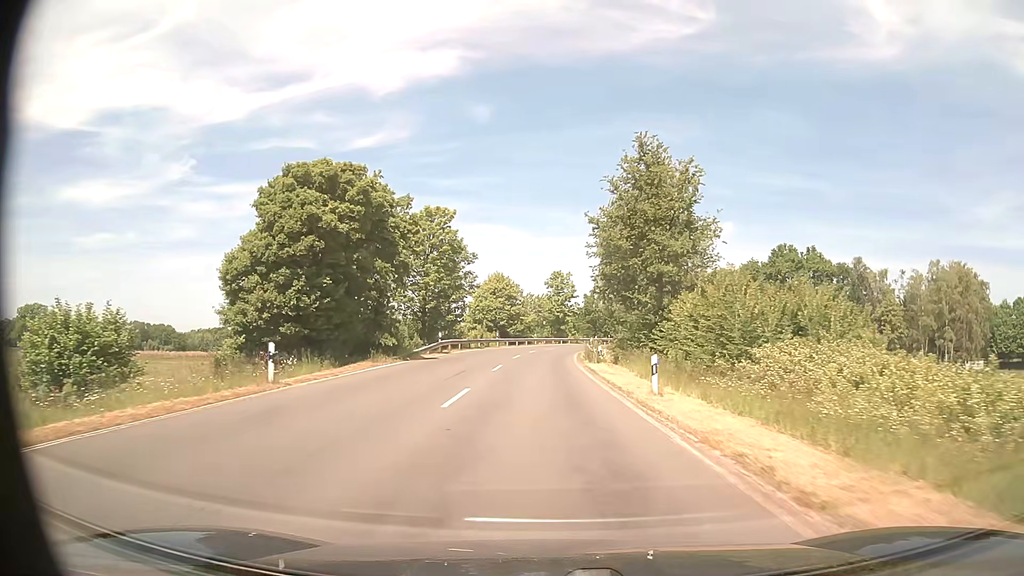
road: secondary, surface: asphalt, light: Day
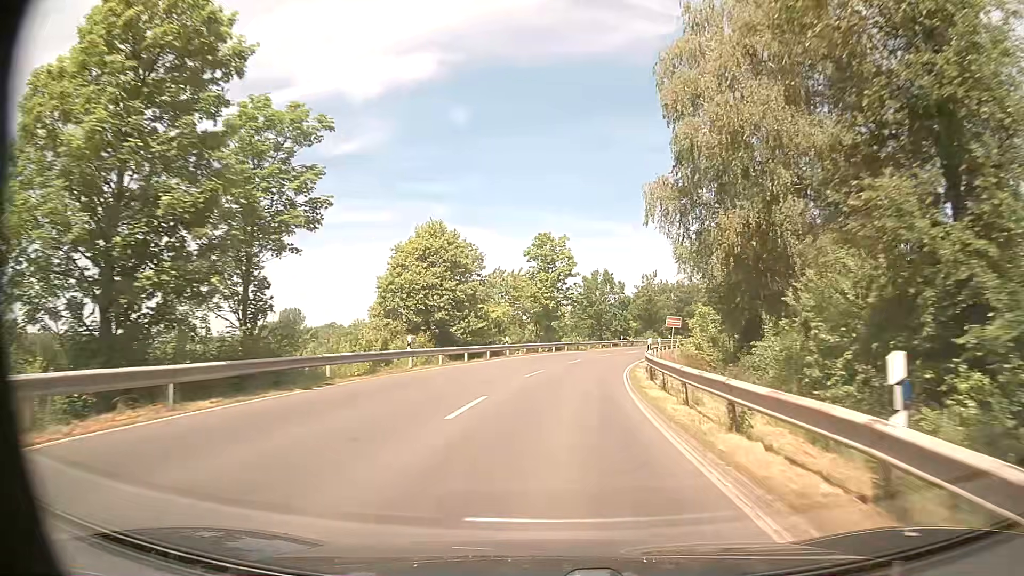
(0.0, +38.3) m; +1°
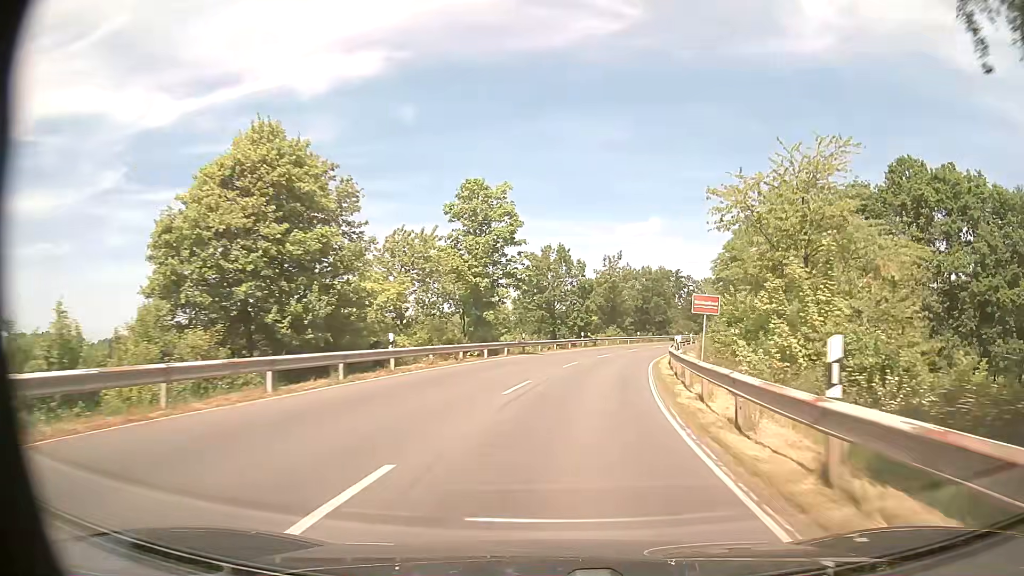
(+0.8, +20.0) m; +4°
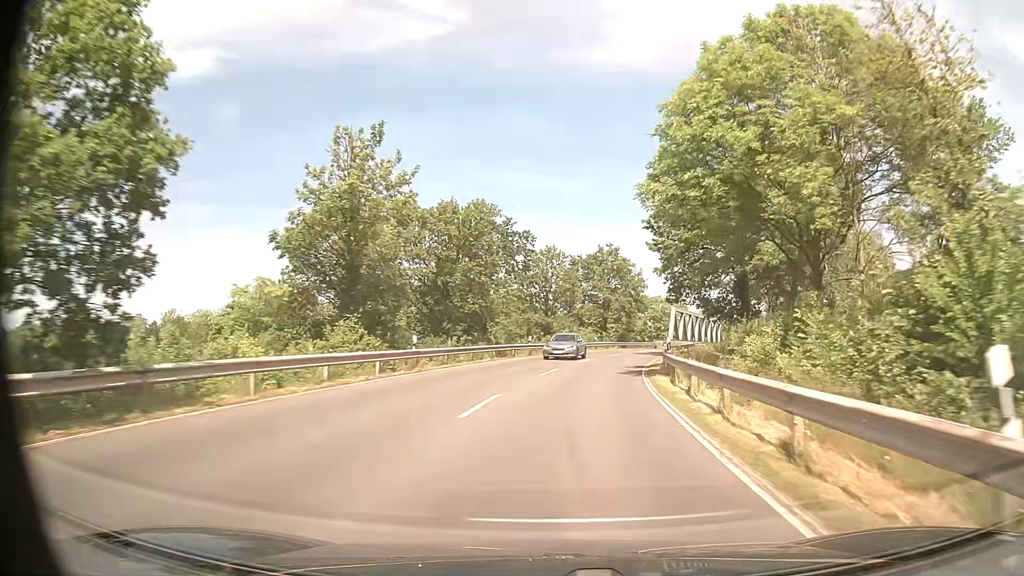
(+7.9, +50.7) m; +17°
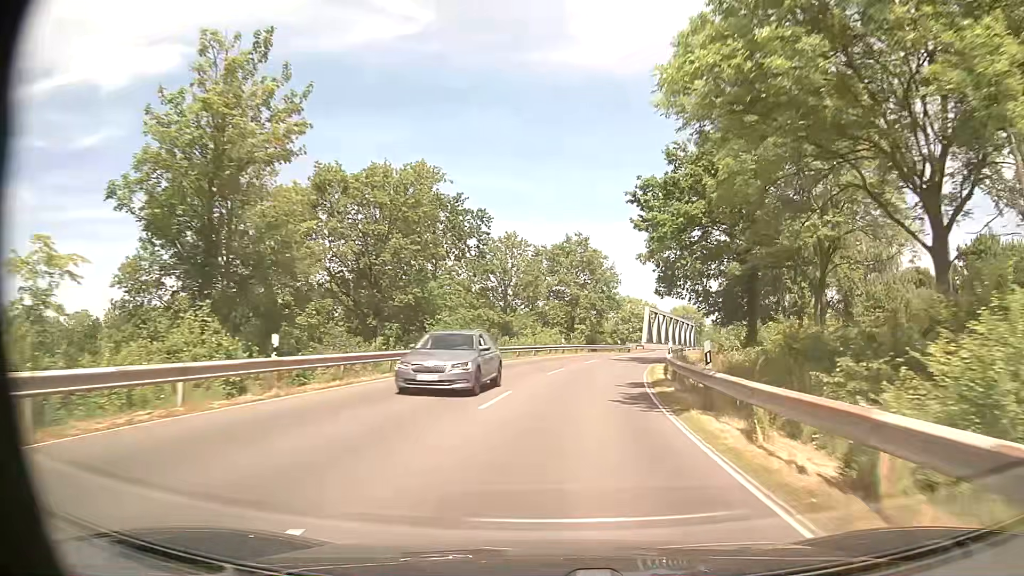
(+0.3, +10.5) m; +3°
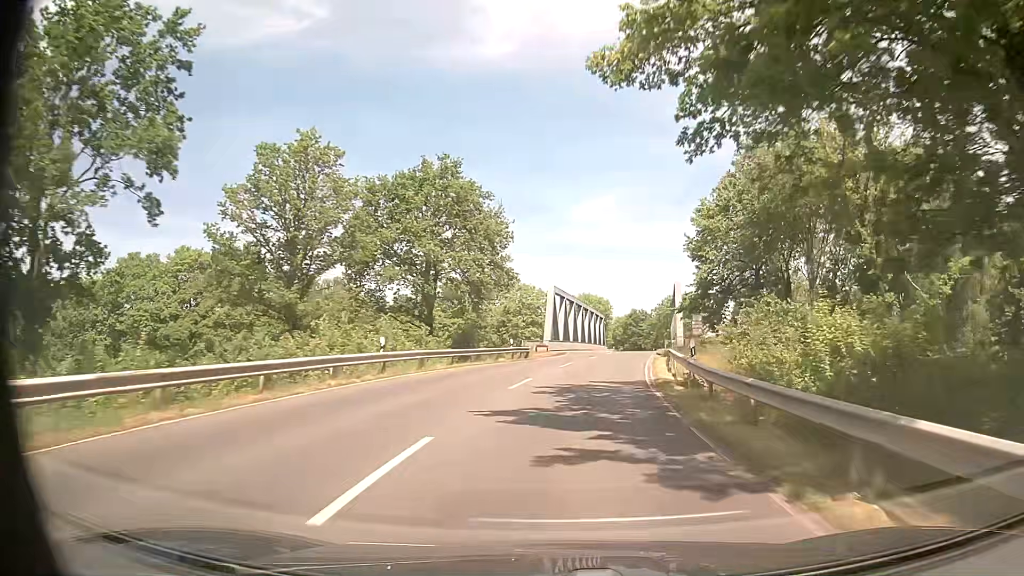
(+2.7, +31.5) m; +9°
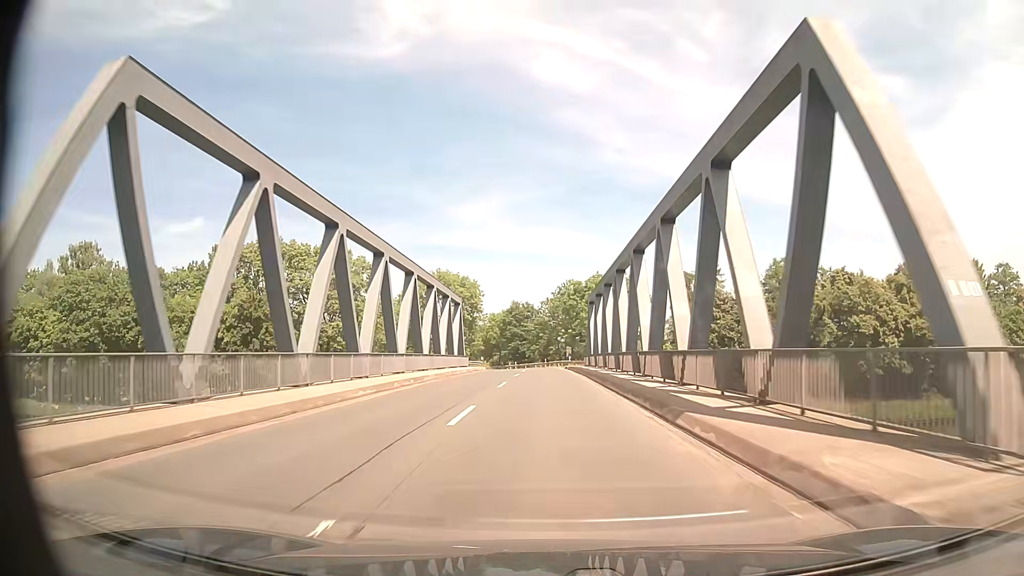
(+6.3, +53.0) m; +10°
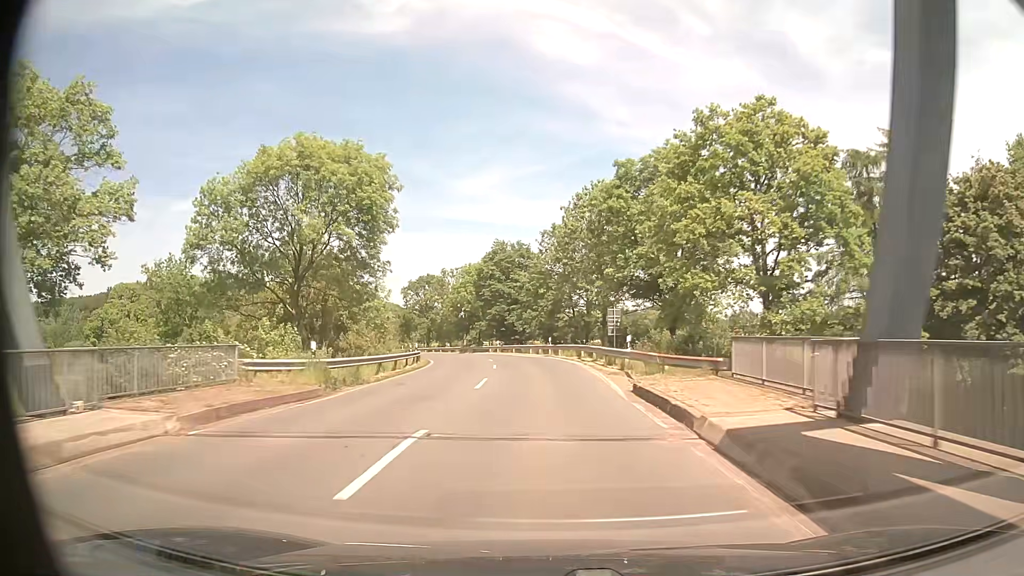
(+0.2, +54.3) m; 0°
(0, +10) (0, +20) (-1, +30) (-2, +40) (-4, +50) (-6, +60) (-8, +69) (-11, +79) (-14, +88) (-19, +97) m
